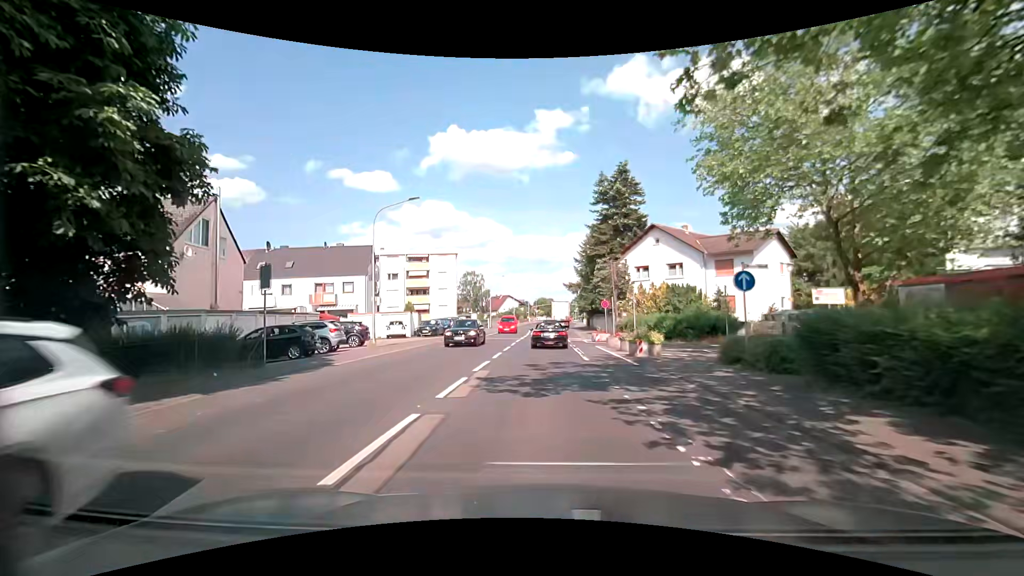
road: secondary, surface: asphalt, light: Day
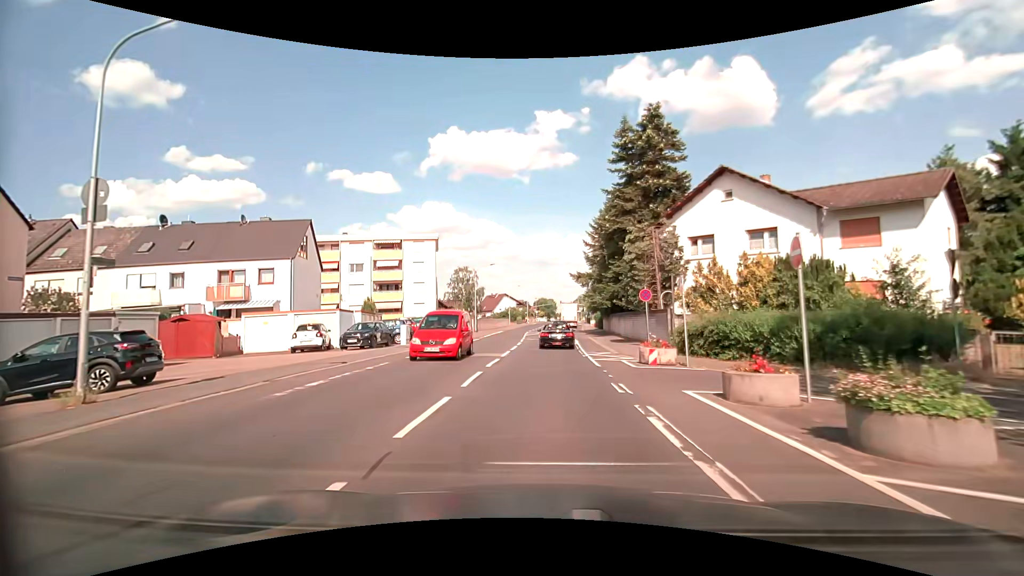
(0.0, +16.4) m; 0°
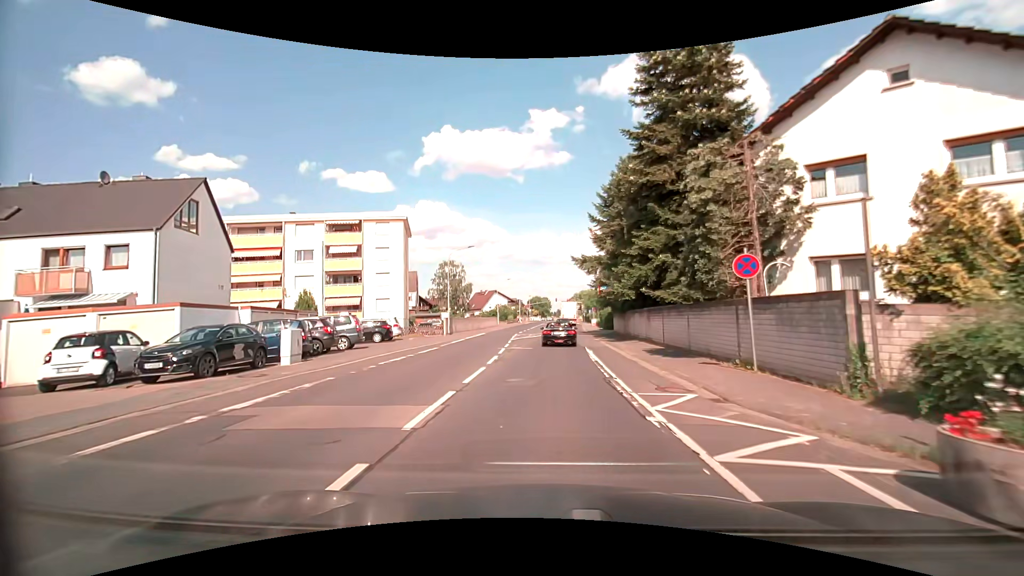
(0.0, +13.1) m; +1°
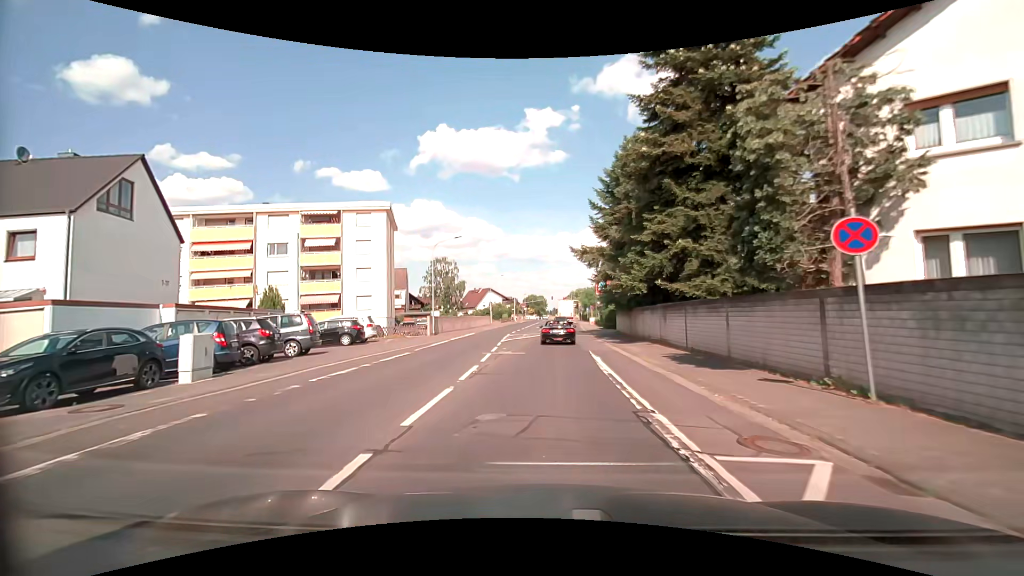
(0.0, +4.4) m; 0°
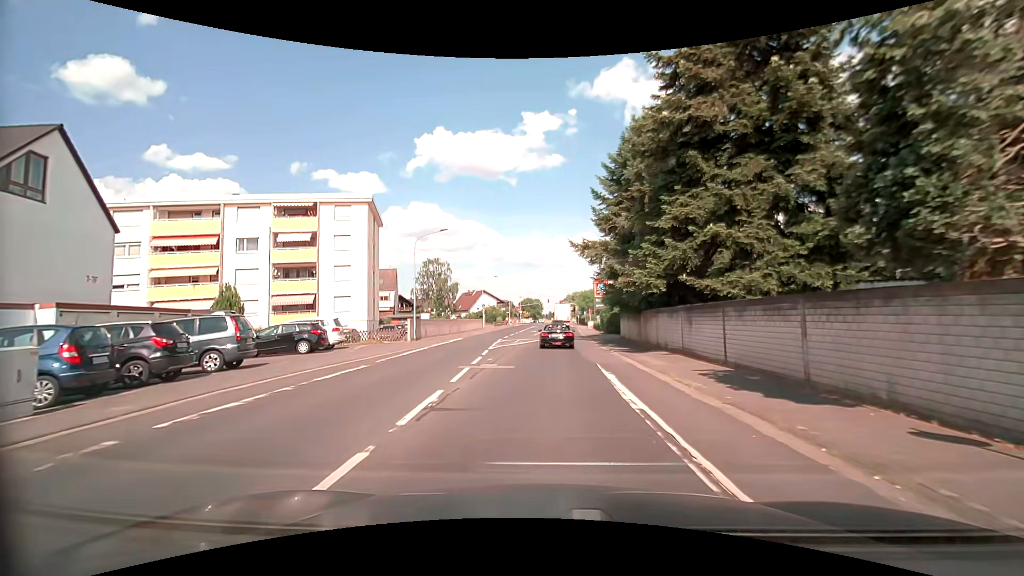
(0.0, +4.4) m; 0°
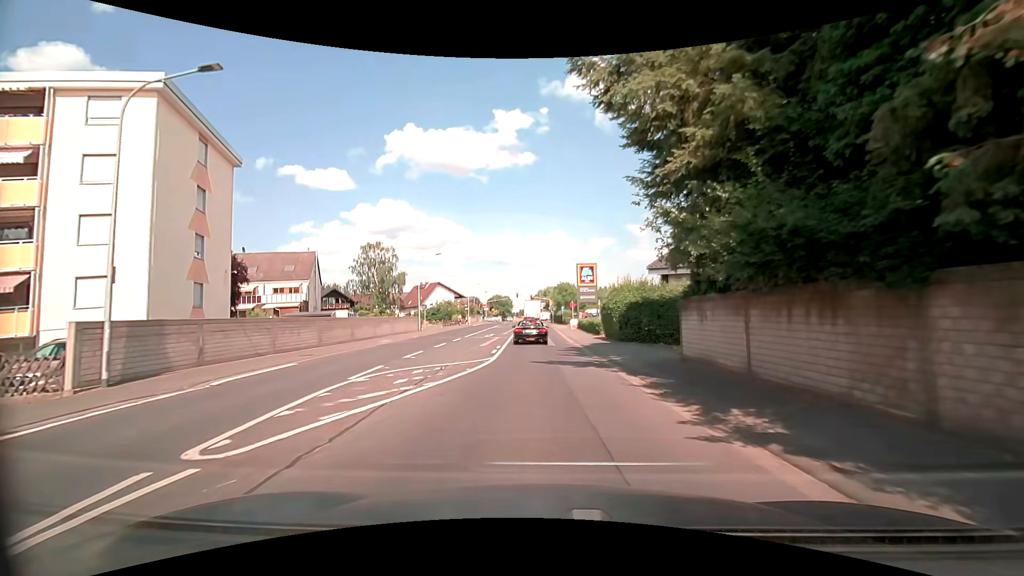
(+0.6, +22.4) m; +3°
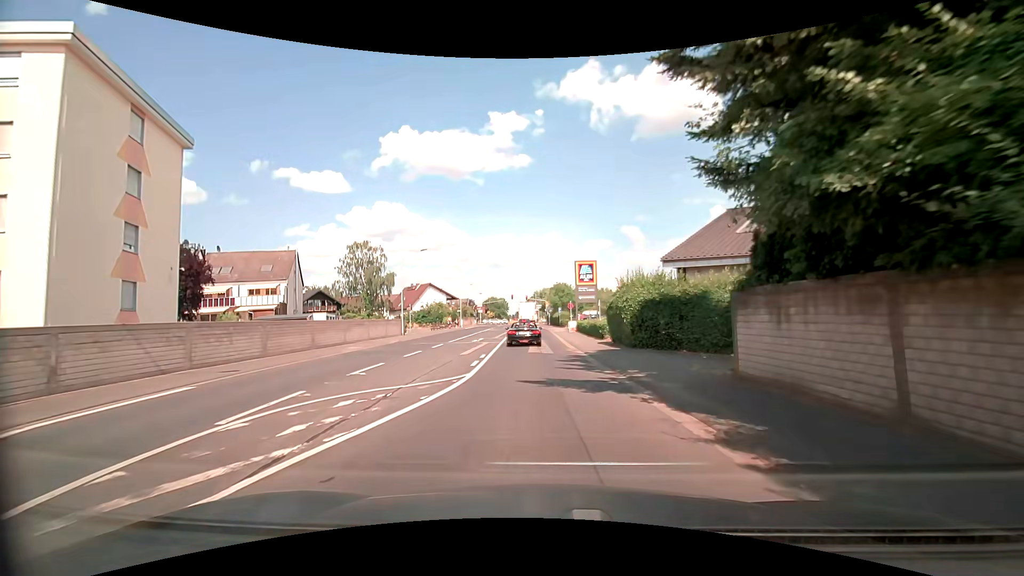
(0.0, +4.5) m; +1°
